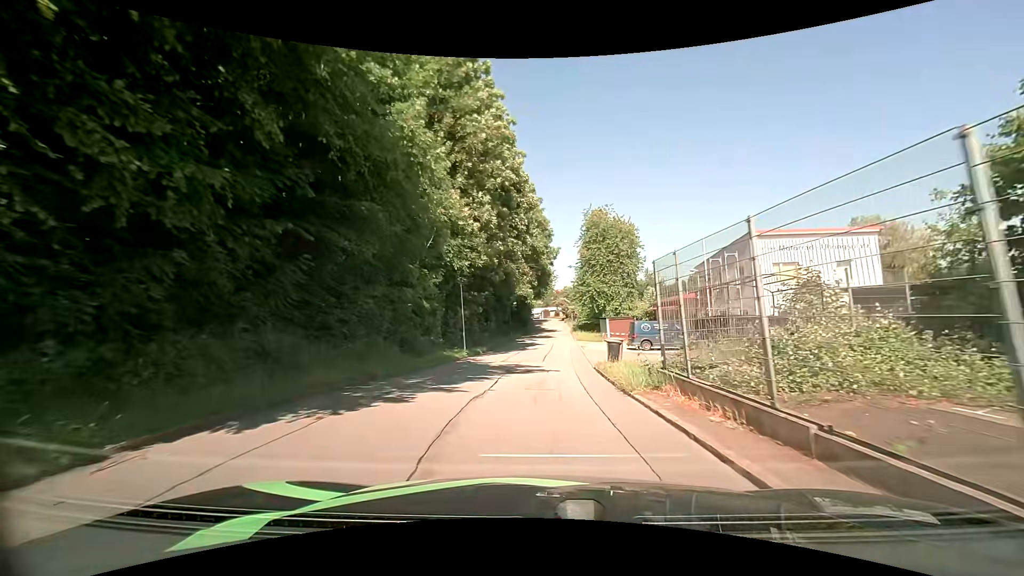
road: residential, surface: asphalt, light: Day
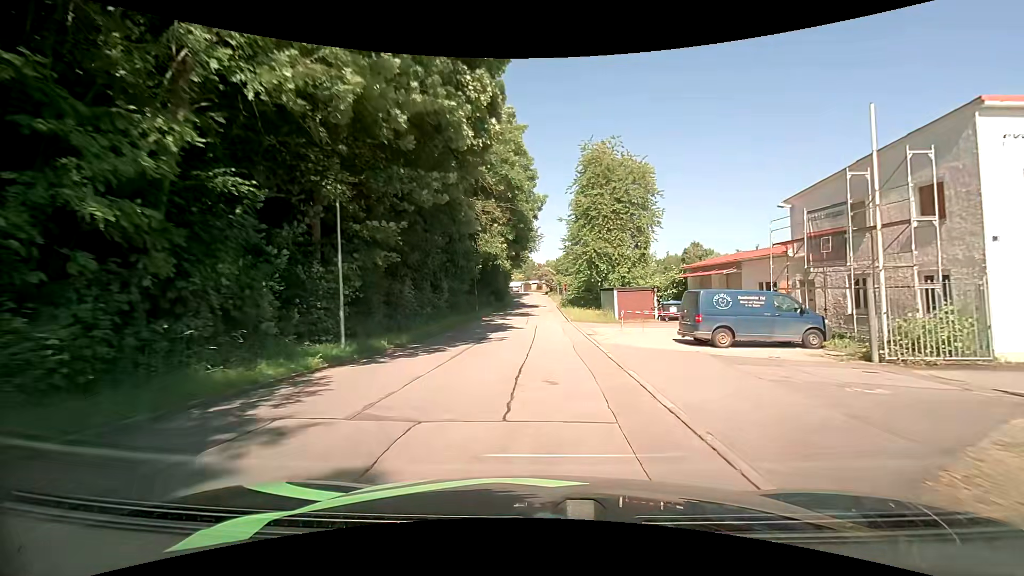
(+0.1, +17.0) m; +1°
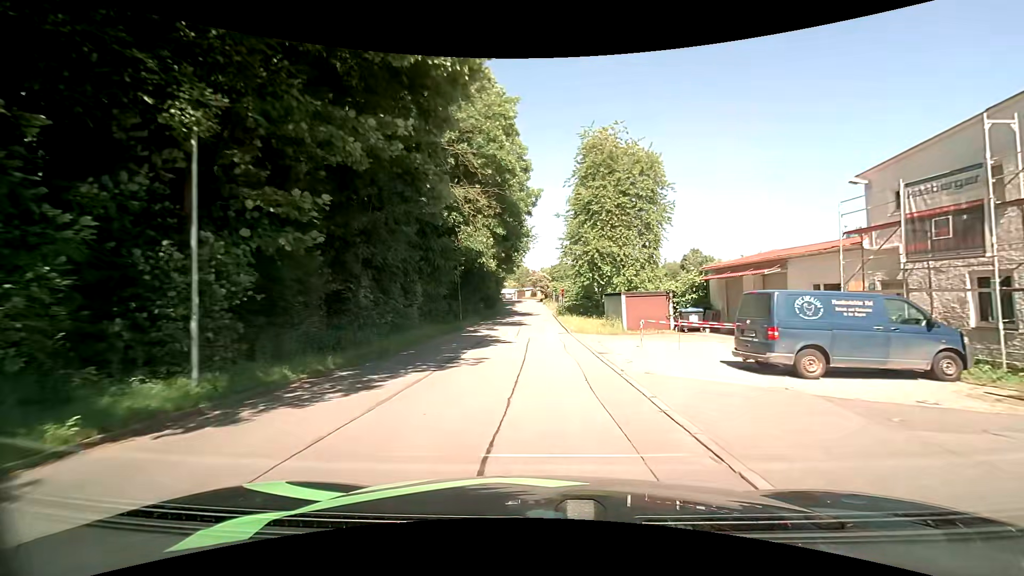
(+0.1, +5.8) m; +1°
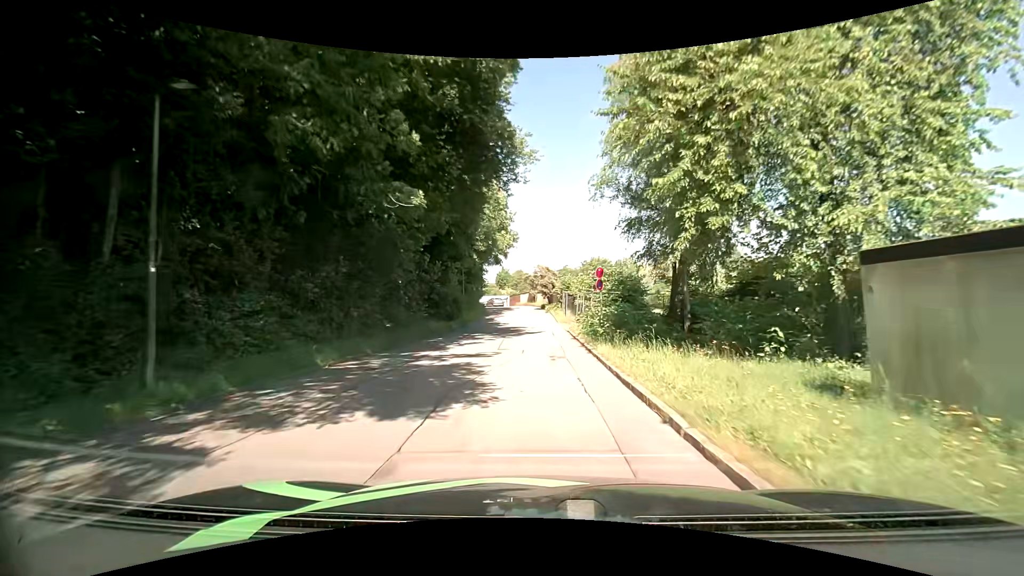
(-0.1, +29.0) m; +1°
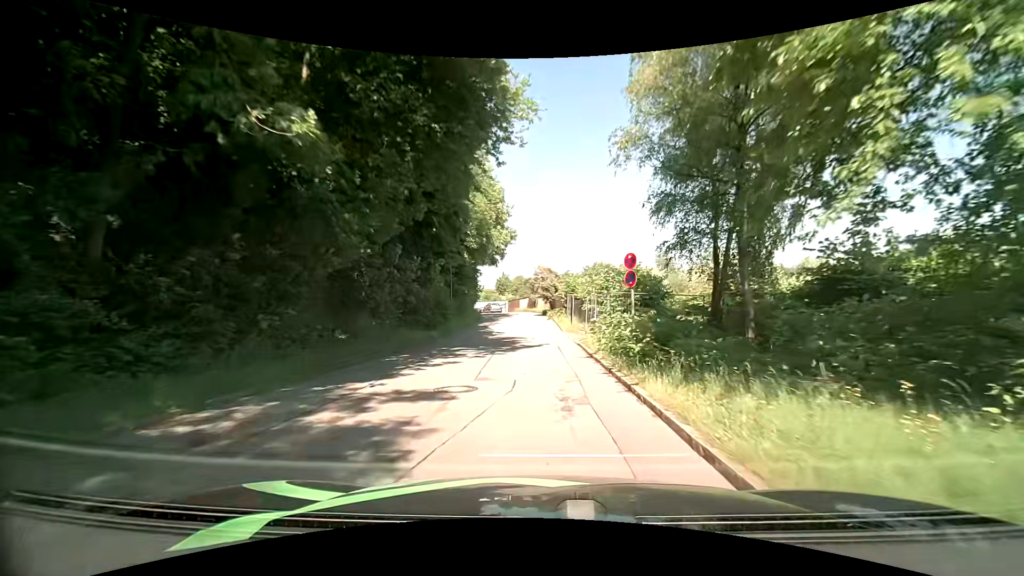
(-0.1, +5.8) m; -1°
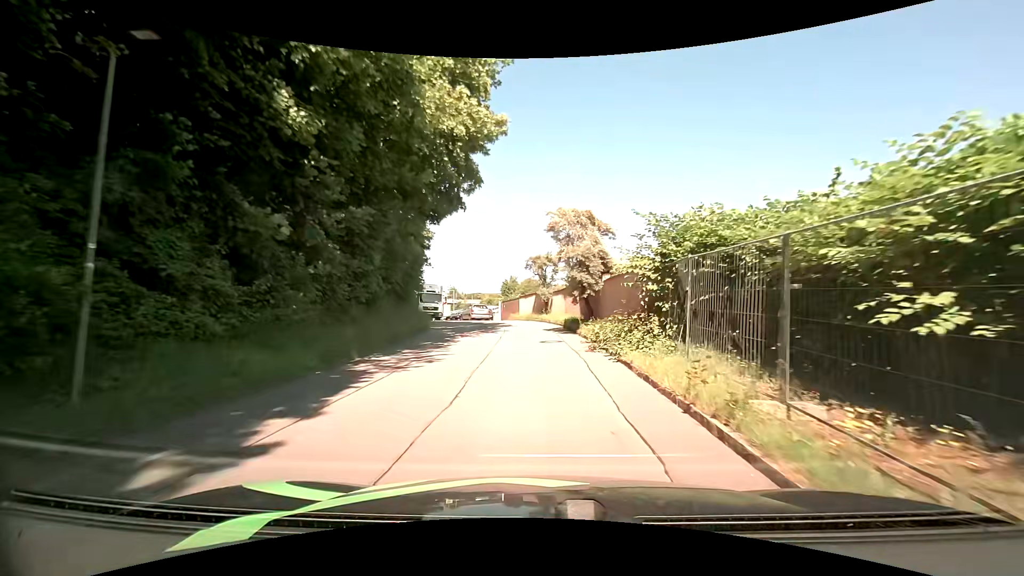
(-0.3, +28.1) m; 0°
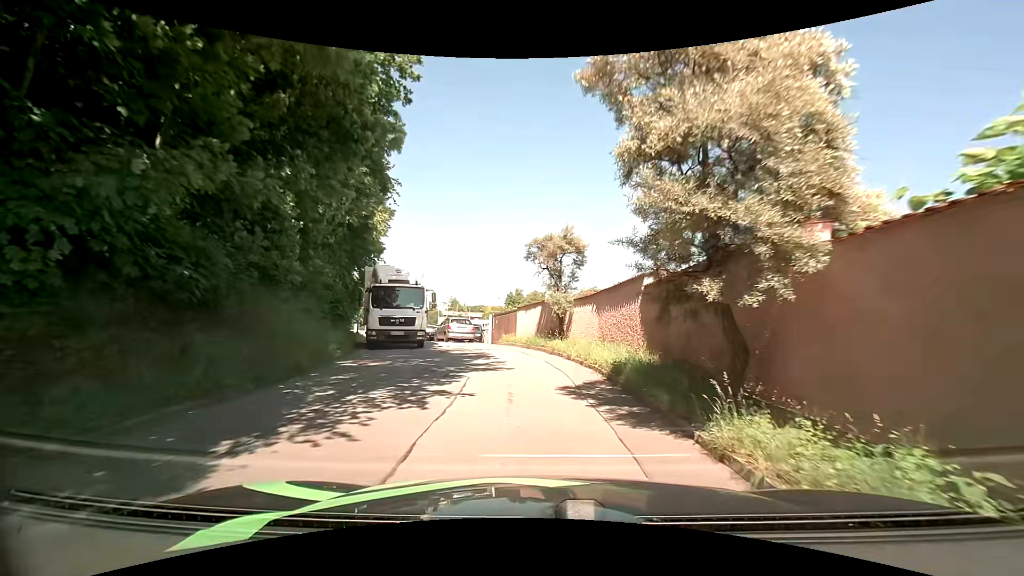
(-0.2, +12.9) m; 0°
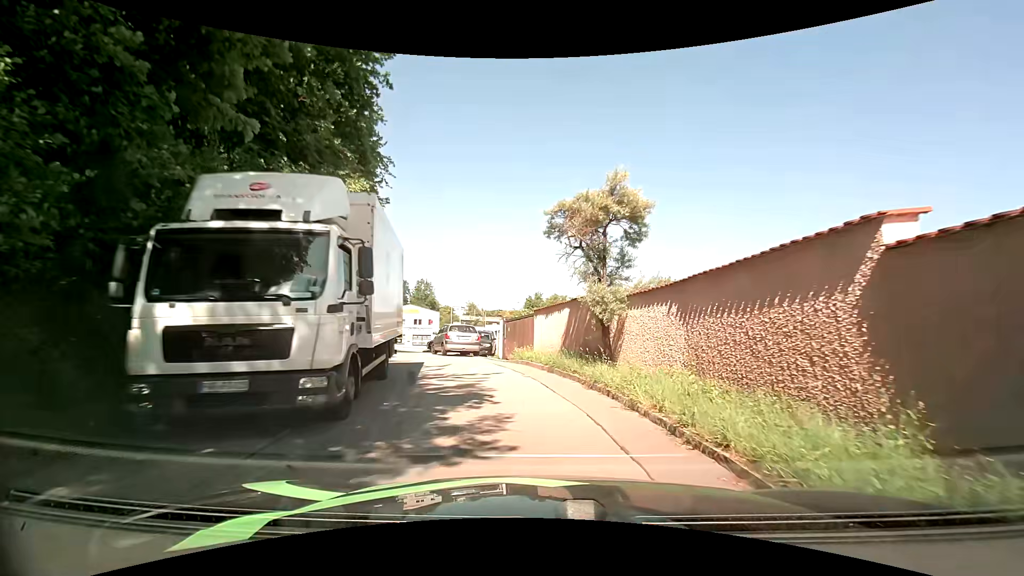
(-0.2, +6.5) m; -4°
